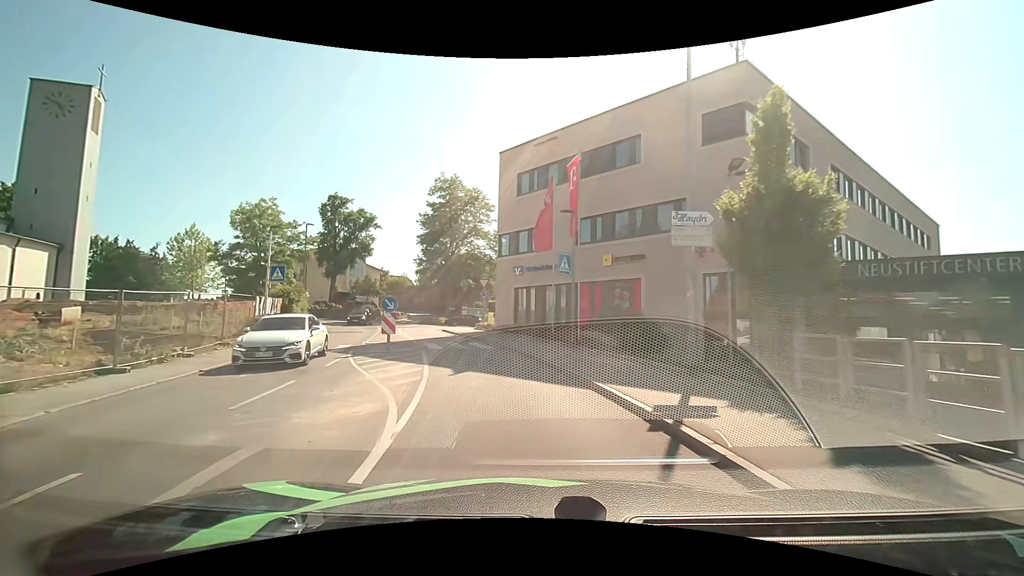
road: tertiary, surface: asphalt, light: Day
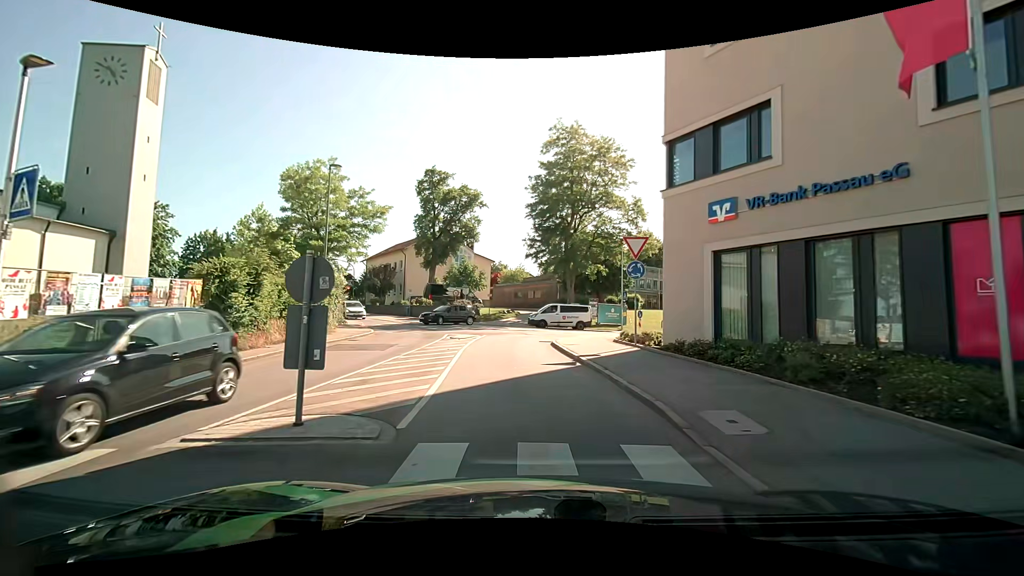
(-2.3, +17.9) m; -14°
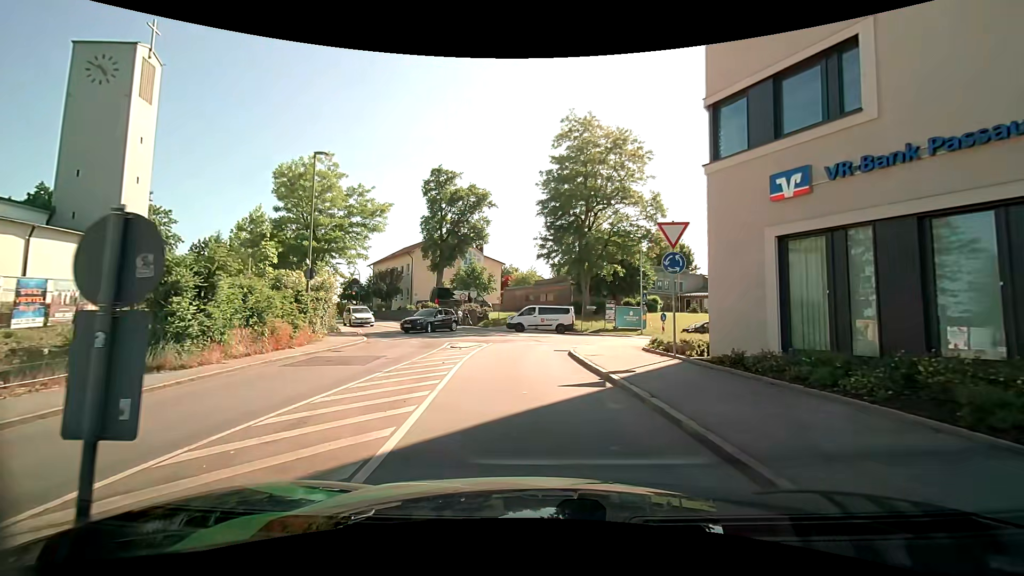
(-0.1, +3.0) m; -3°
